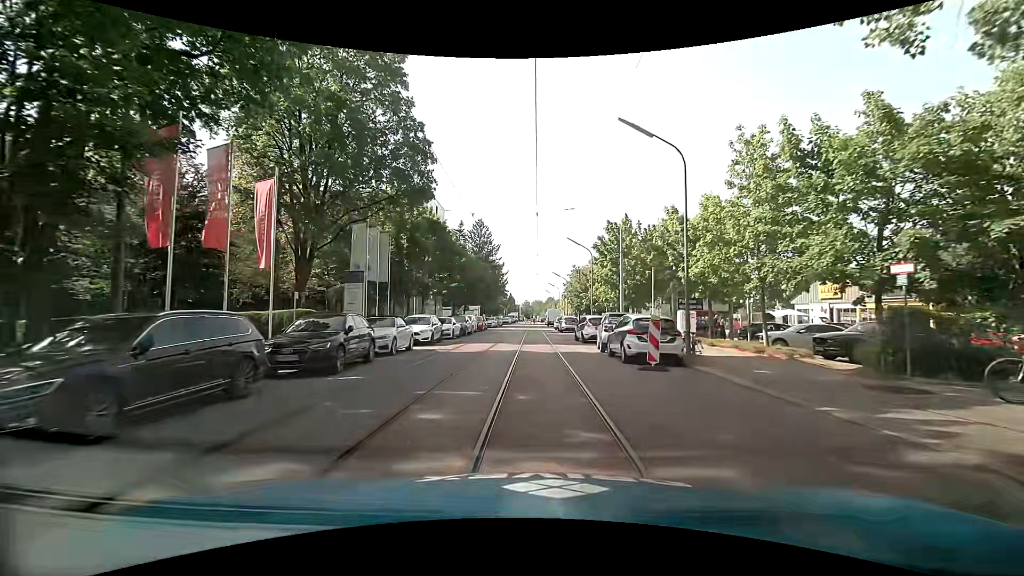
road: residential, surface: asphalt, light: Day
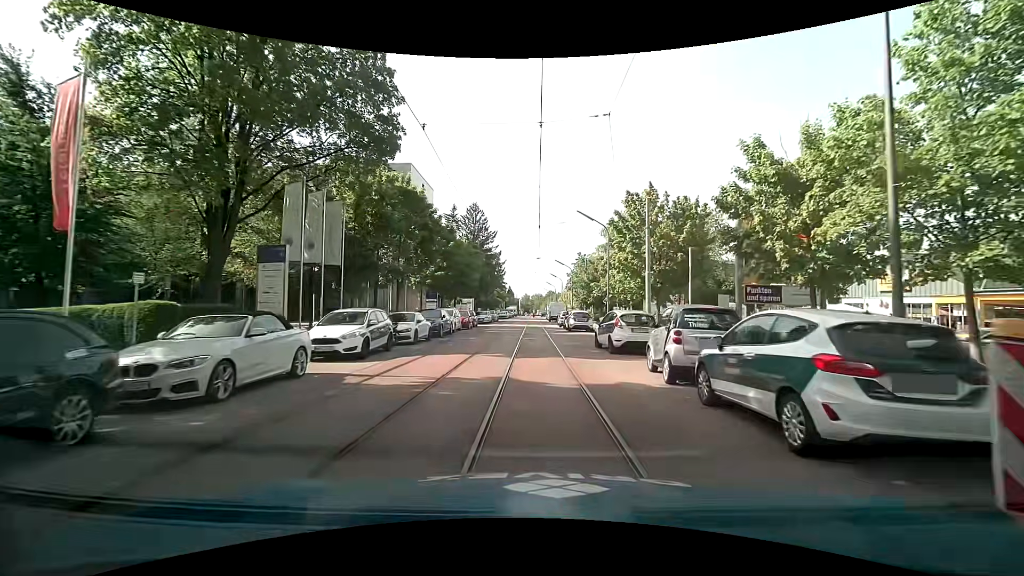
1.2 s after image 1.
(-0.1, +9.5) m; 0°
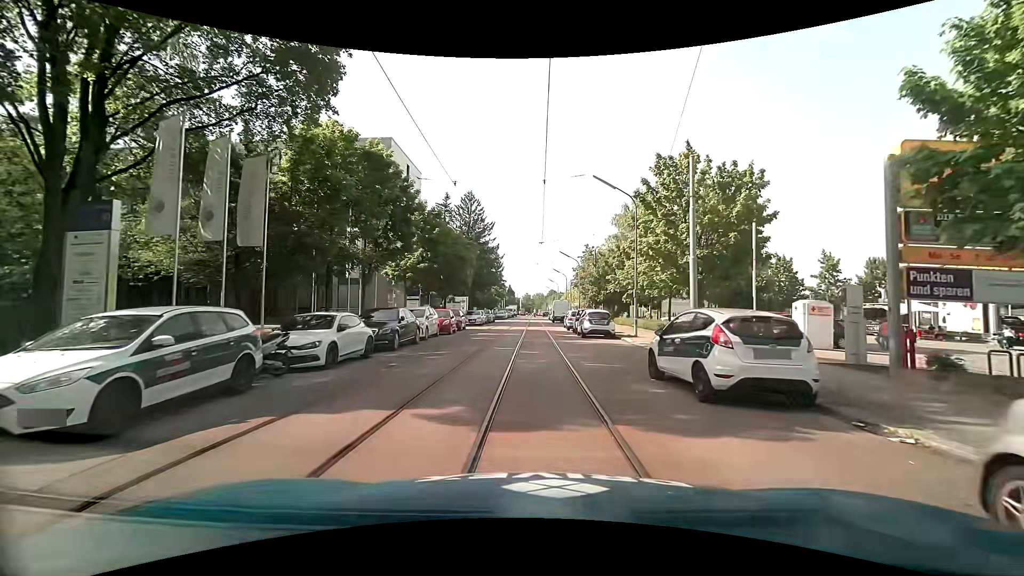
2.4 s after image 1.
(-0.1, +8.7) m; 0°
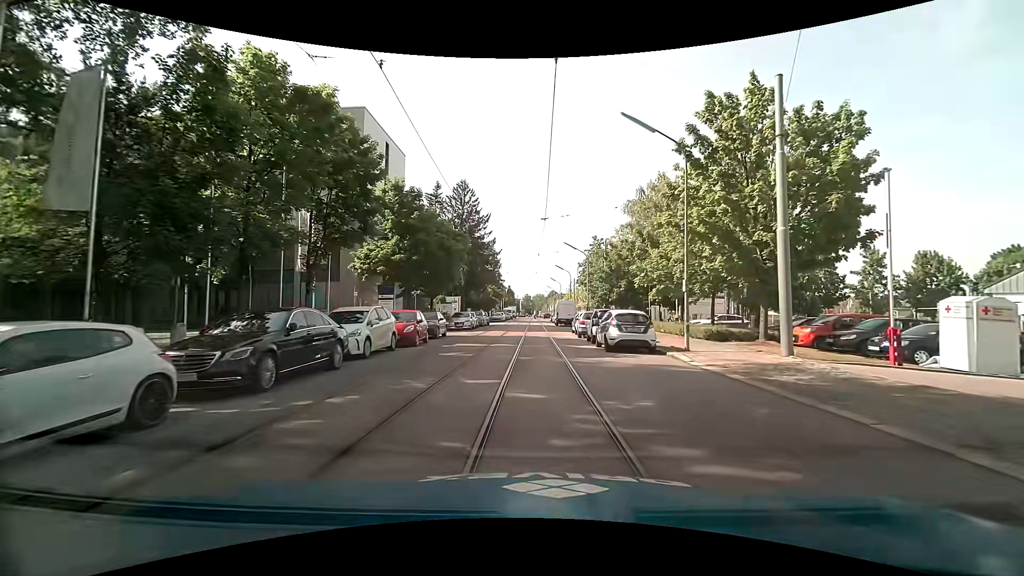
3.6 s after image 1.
(0.0, +8.4) m; -1°
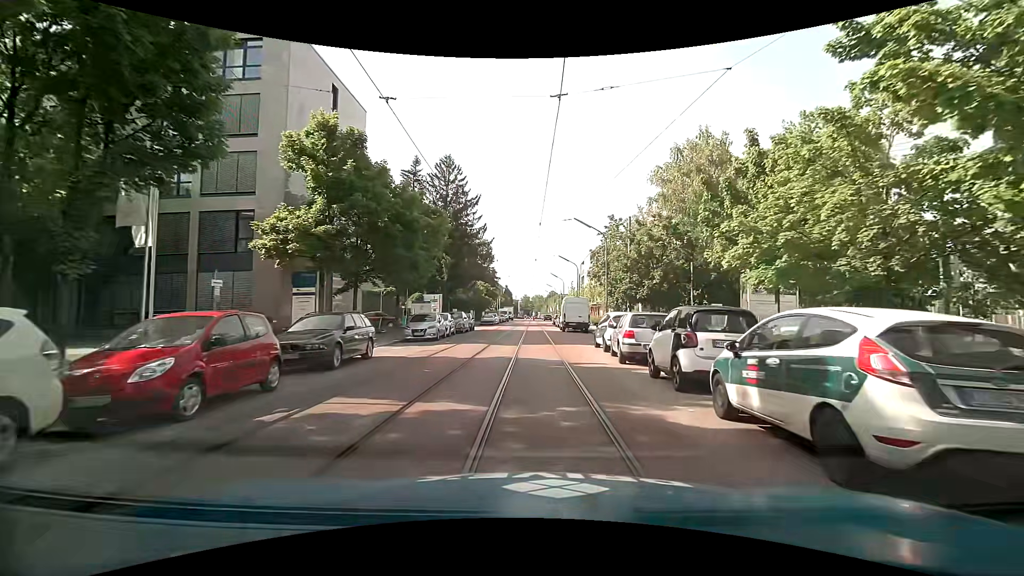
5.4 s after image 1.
(+0.1, +13.2) m; +1°
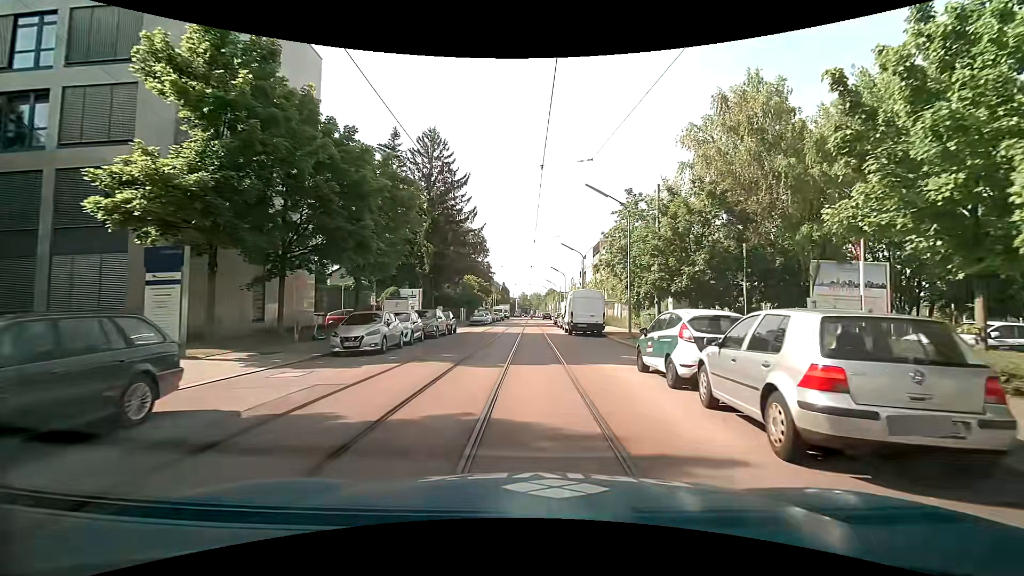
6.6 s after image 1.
(-0.1, +9.0) m; +1°
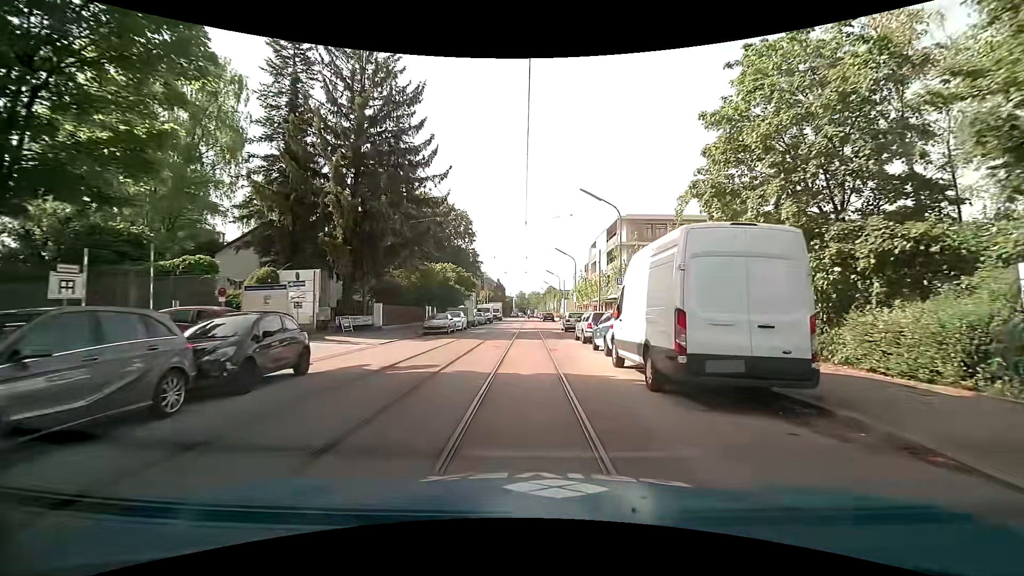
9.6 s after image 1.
(-0.2, +21.7) m; 0°
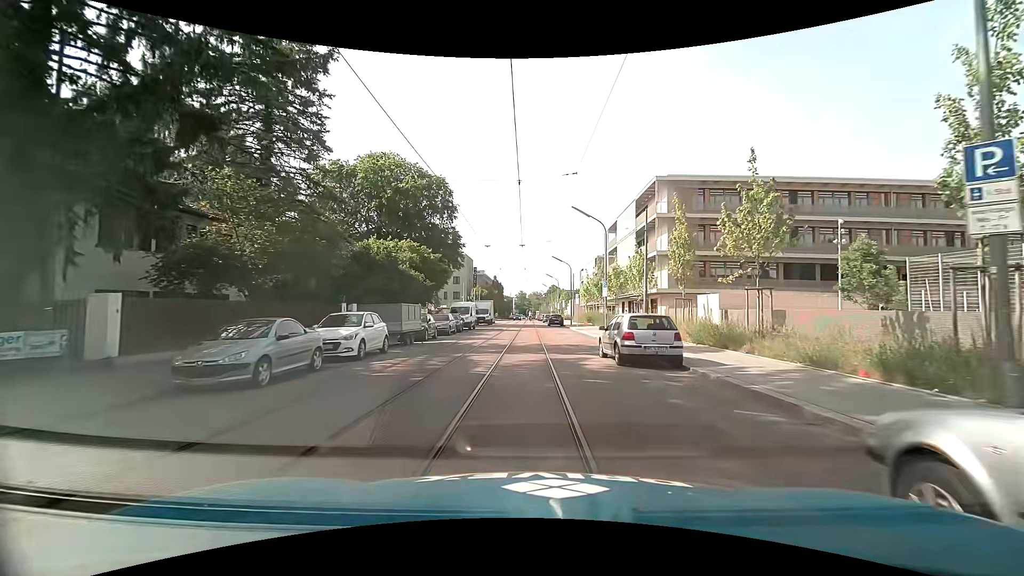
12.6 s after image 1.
(-0.1, +22.0) m; 0°
(0, +10) (0, +20) (0, +30) (0, +40) (0, +50) (0, +60) (0, +70) (0, +80) (0, +90) (-1, +100) m
